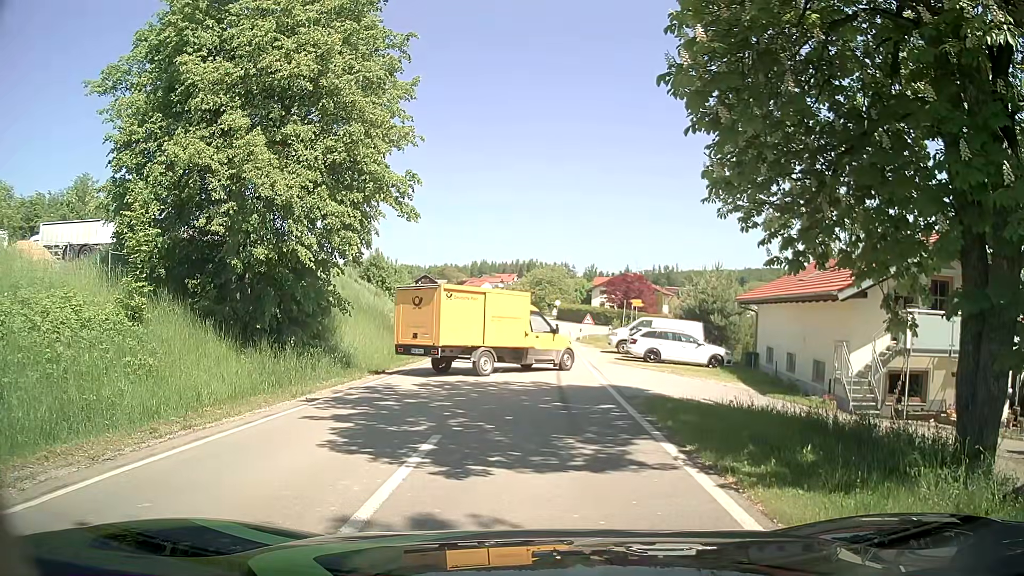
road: tertiary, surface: asphalt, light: Day
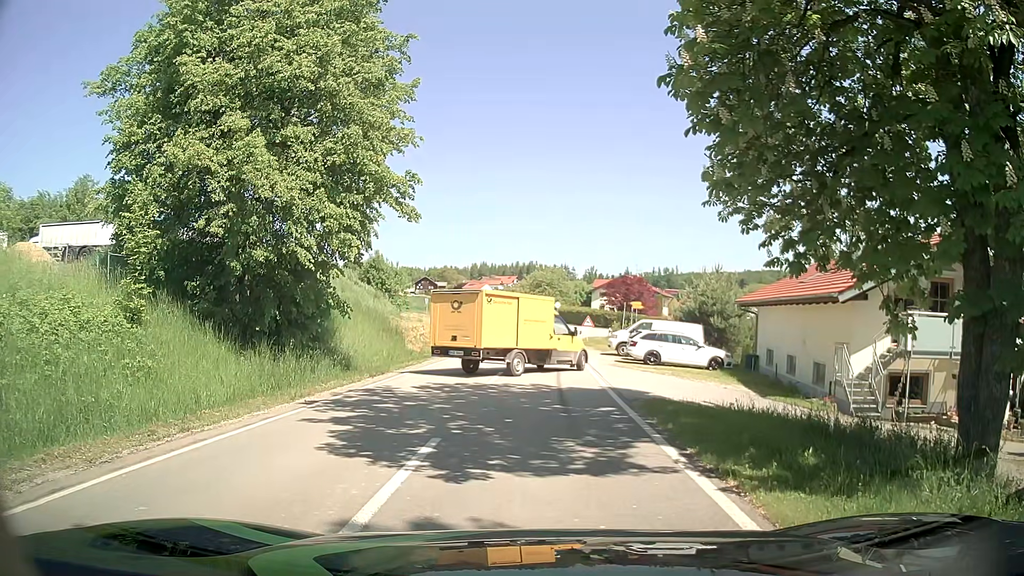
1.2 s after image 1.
(0.0, +0.1) m; 0°
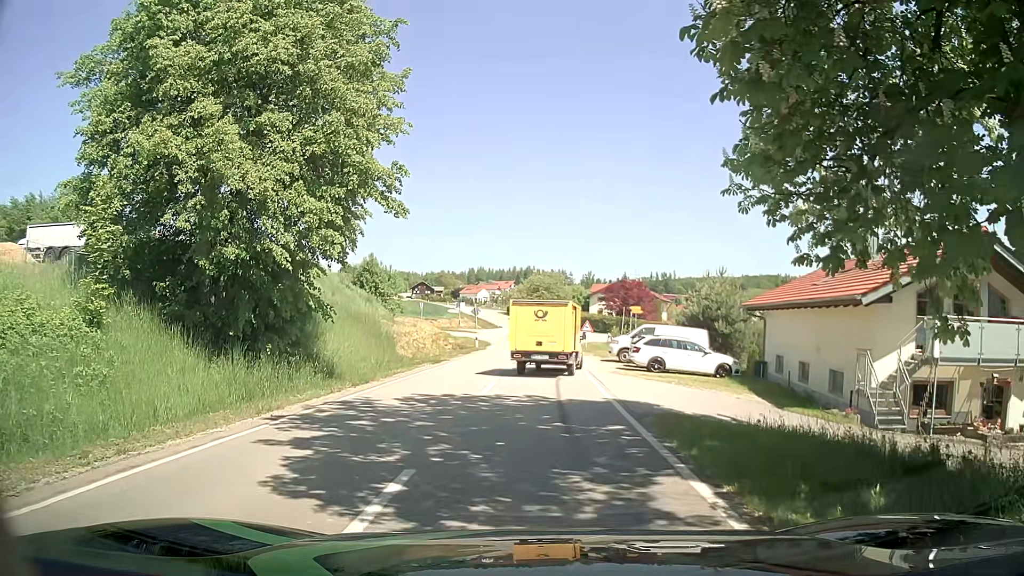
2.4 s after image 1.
(0.0, +1.8) m; +1°
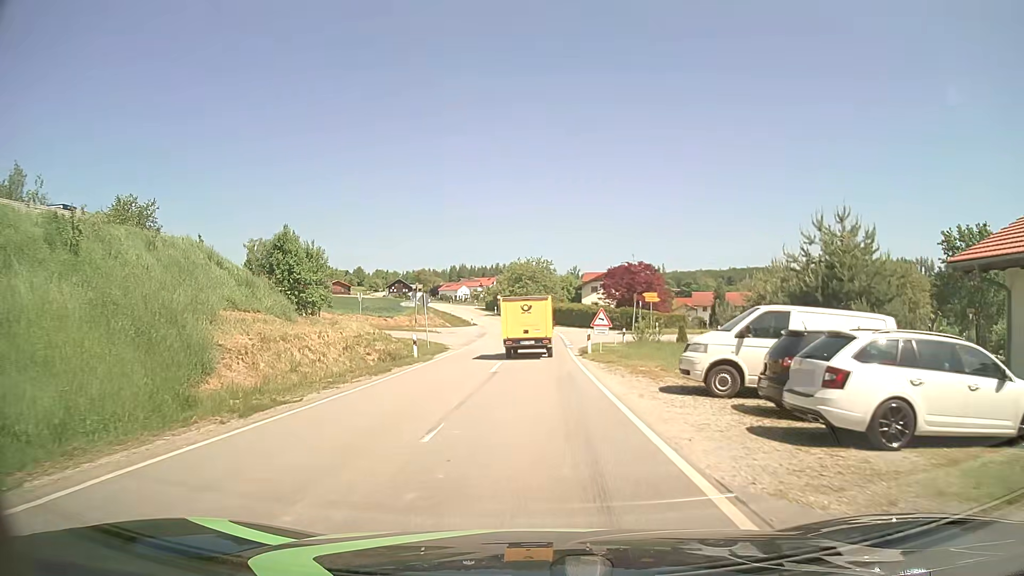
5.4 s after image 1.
(-0.3, +19.7) m; 0°
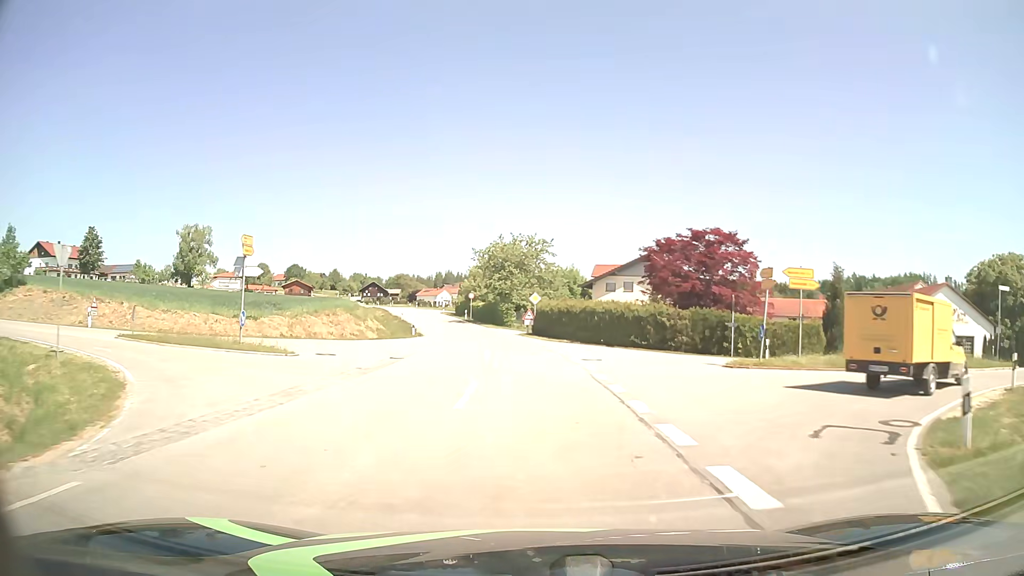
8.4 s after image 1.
(0.0, +33.8) m; +1°
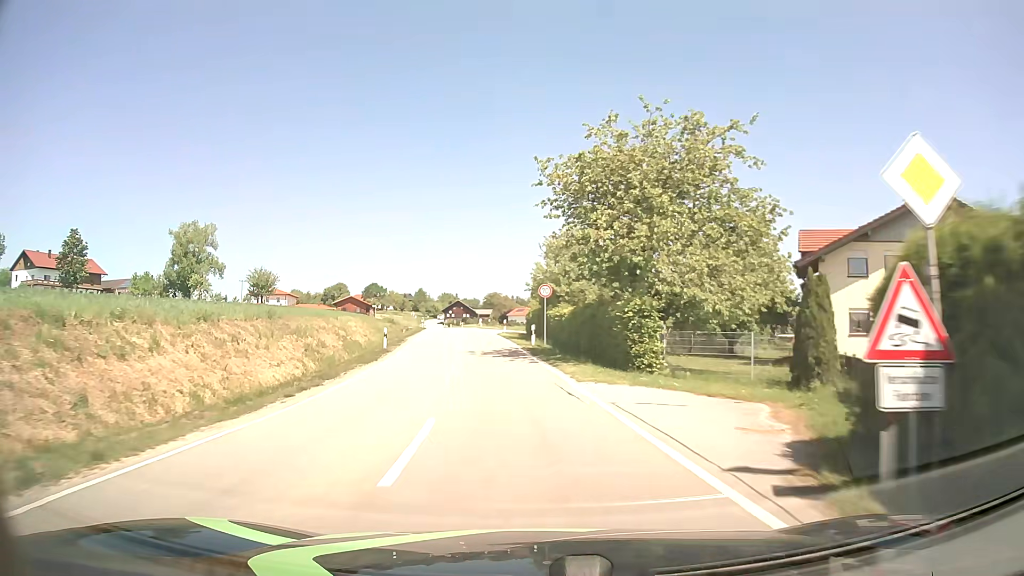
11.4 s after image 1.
(-2.1, +41.8) m; -9°
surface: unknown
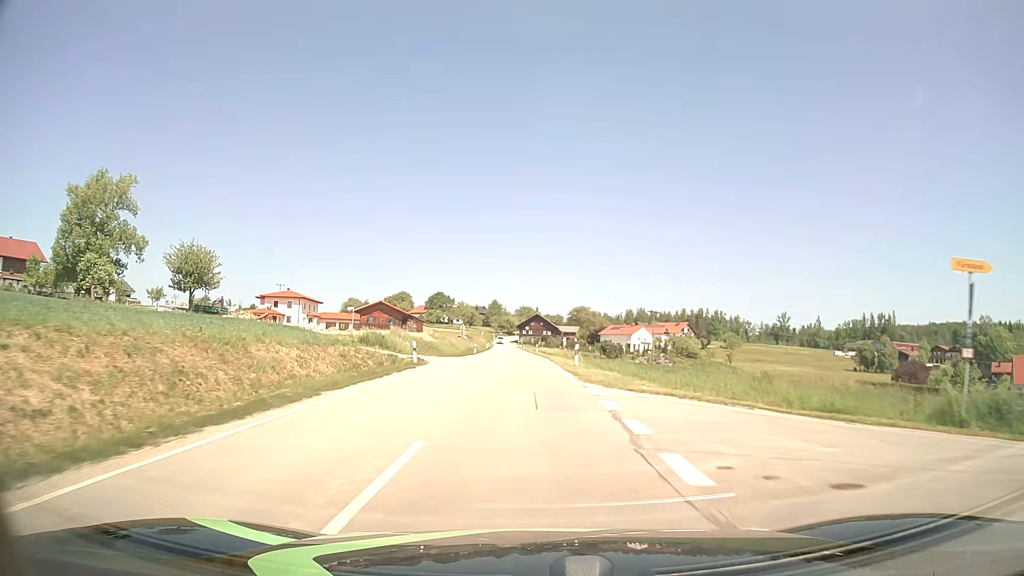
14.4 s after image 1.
(-4.4, +50.6) m; -7°
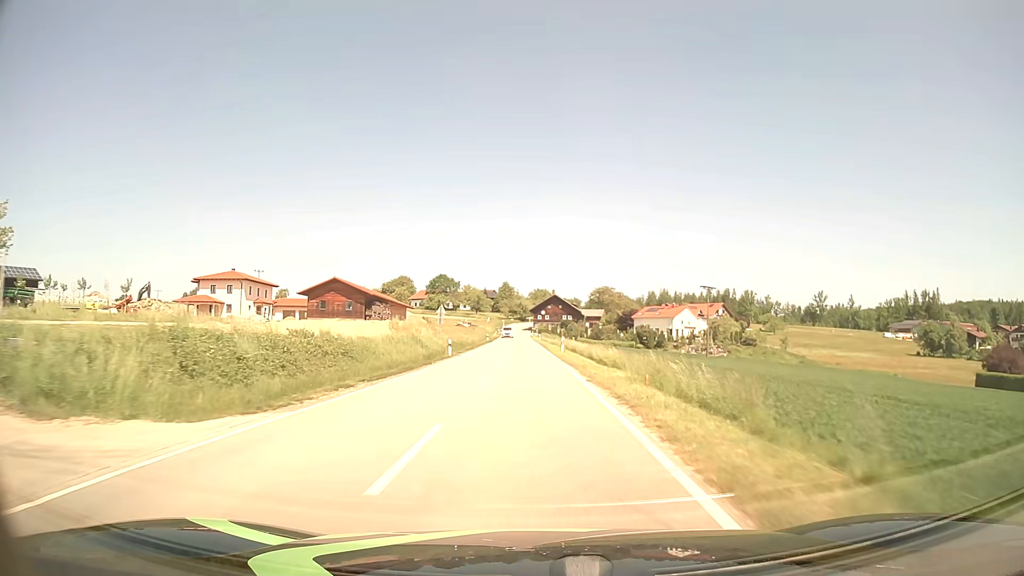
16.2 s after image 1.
(-0.4, +35.0) m; -1°
(0, +10) (0, +20) (0, +30) (0, +40) (0, +50) (-1, +60) (-1, +70) (-1, +80) (-1, +90) (-2, +100) m
